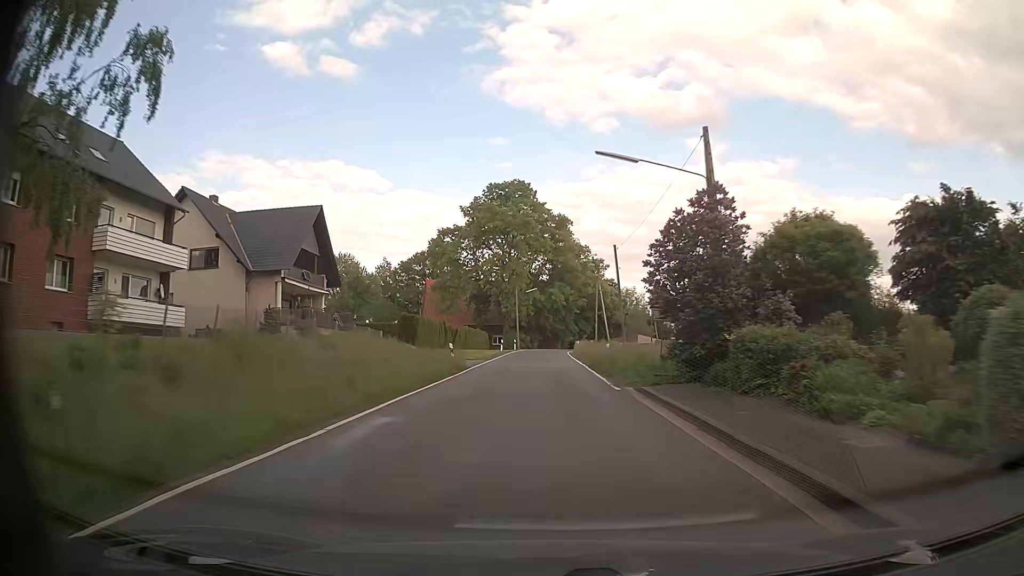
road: tertiary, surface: asphalt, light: Day
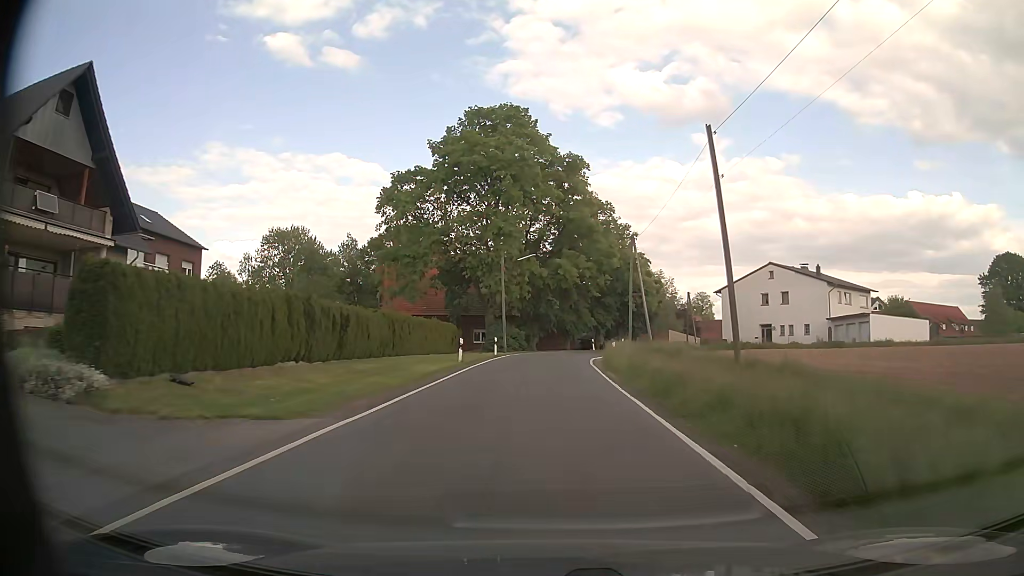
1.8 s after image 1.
(+0.2, +28.5) m; +1°
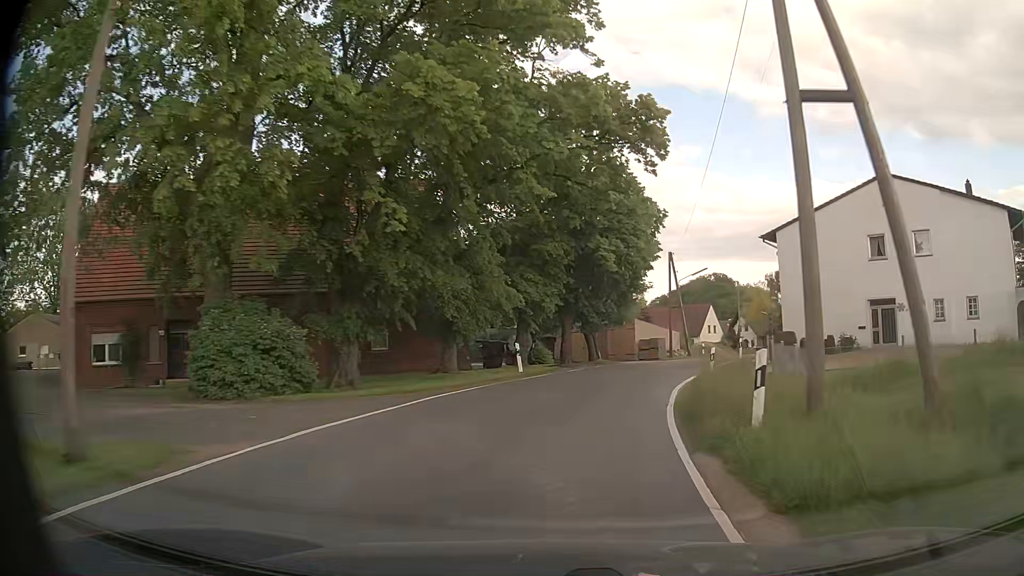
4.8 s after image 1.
(+1.3, +40.2) m; +9°
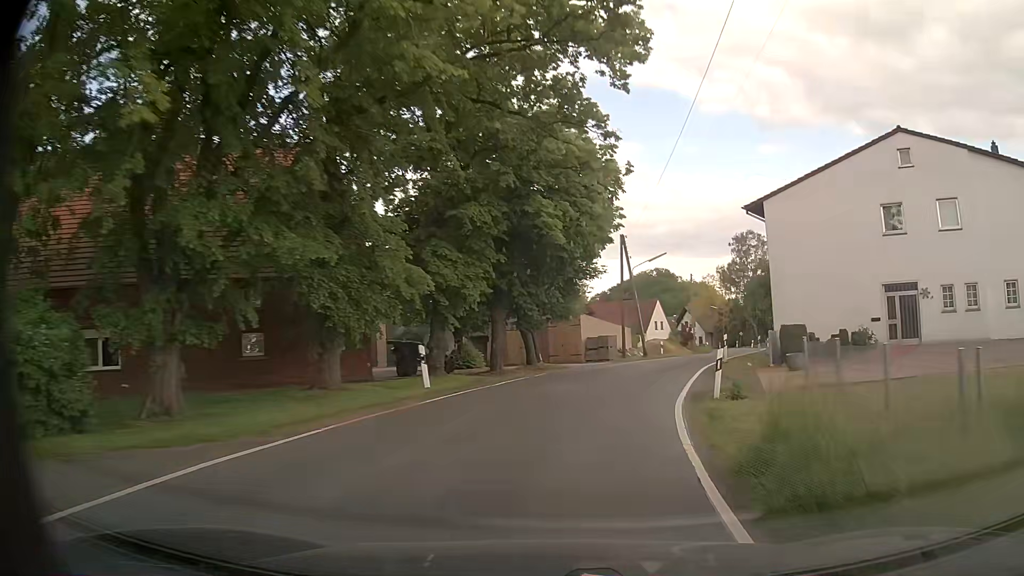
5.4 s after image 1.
(+0.3, +7.9) m; +5°
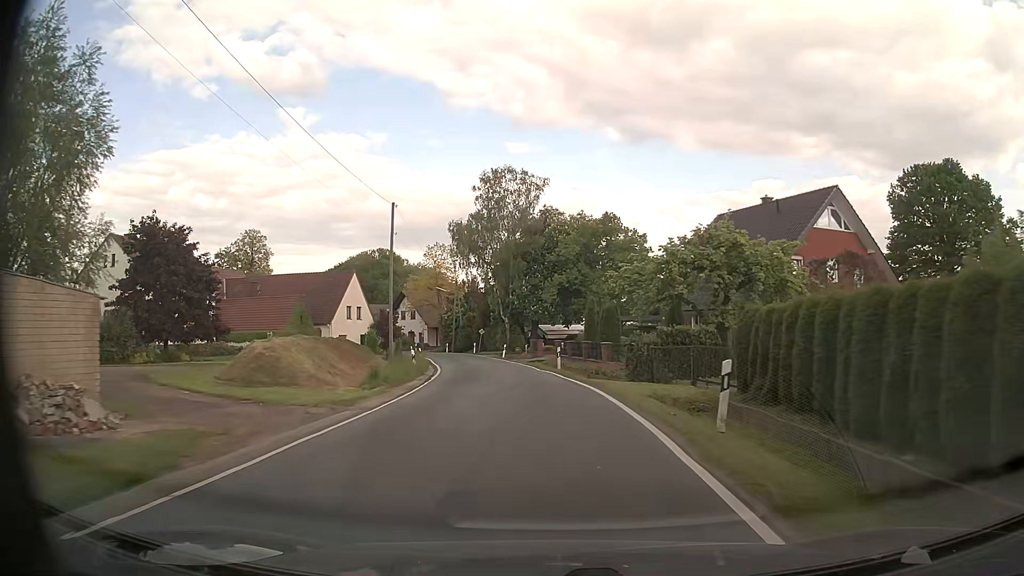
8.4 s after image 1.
(+10.0, +39.9) m; +23°
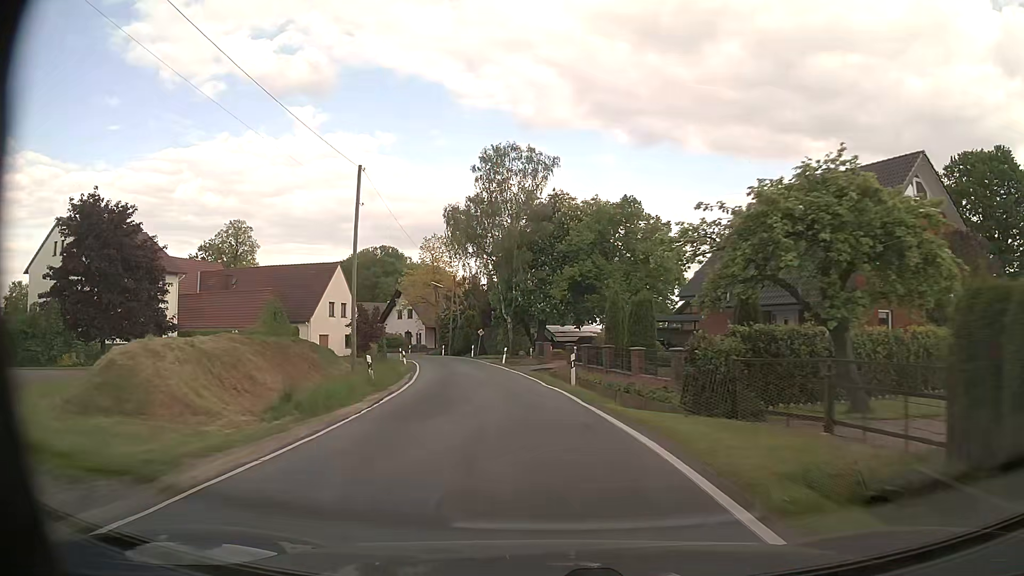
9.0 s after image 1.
(0.0, +8.7) m; -1°
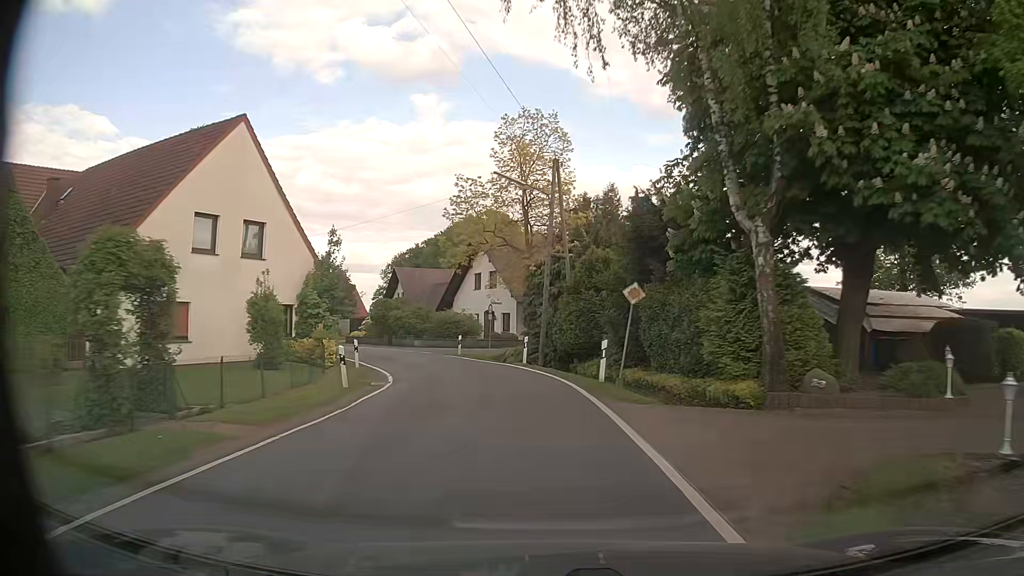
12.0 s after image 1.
(-4.4, +42.9) m; -11°
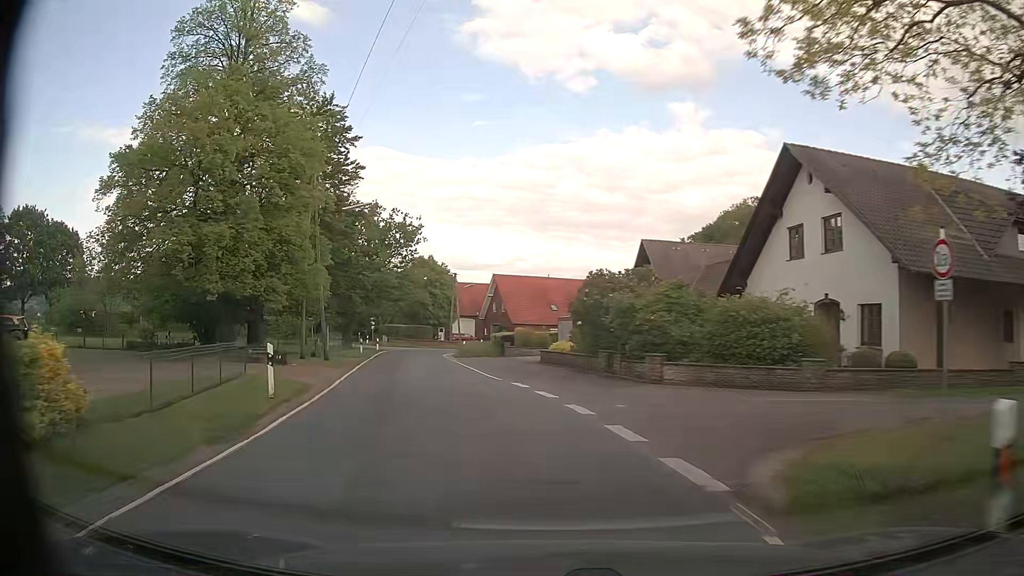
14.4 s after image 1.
(-4.8, +30.8) m; -23°
